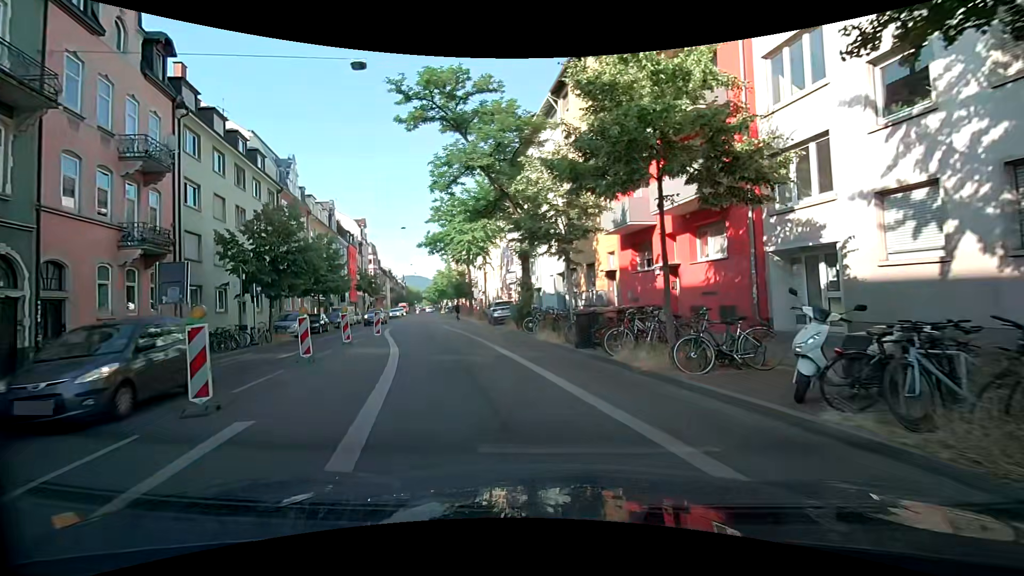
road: secondary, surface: asphalt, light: Day
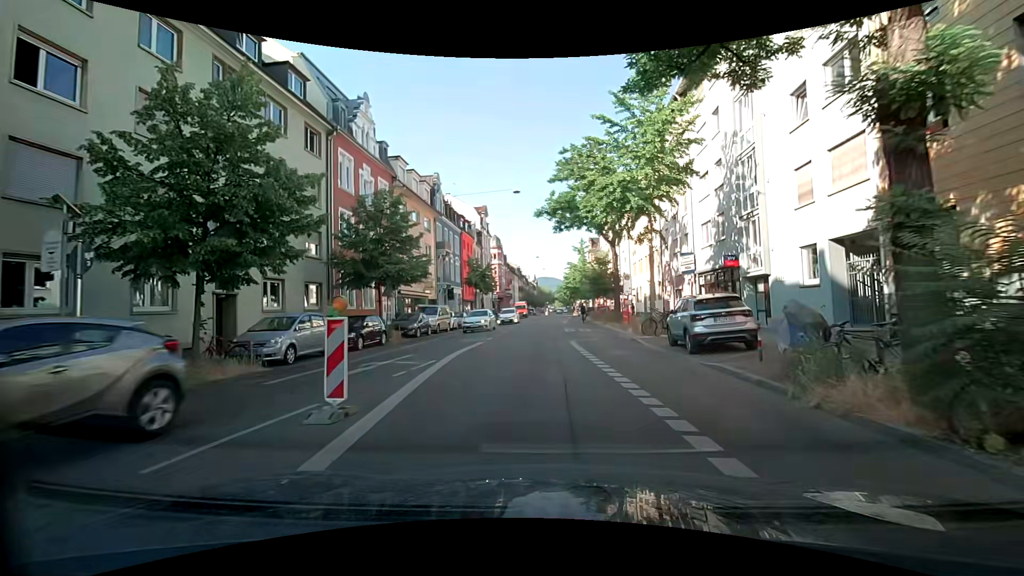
(-3.3, +17.4) m; -16°
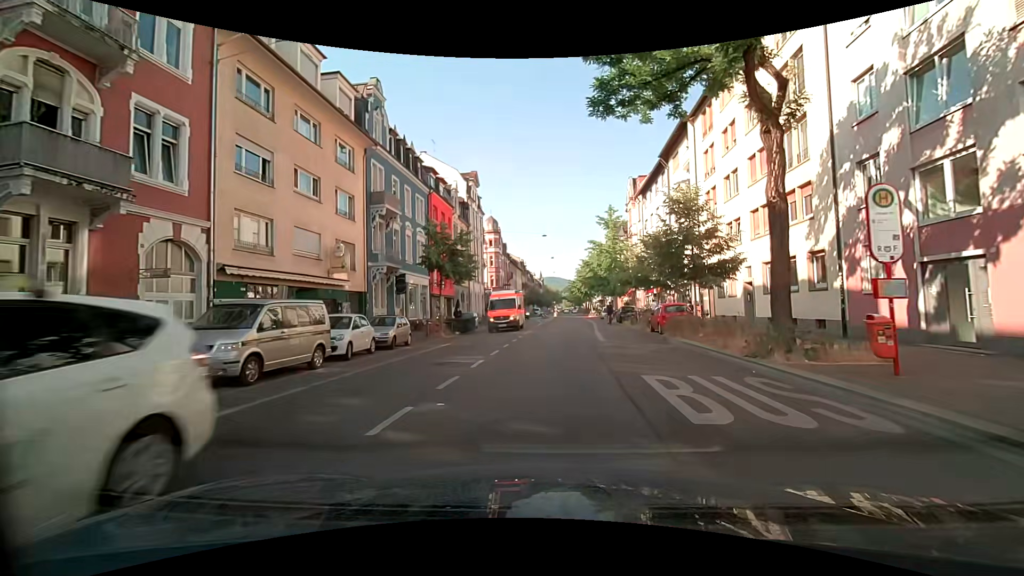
(-0.3, +23.0) m; 0°
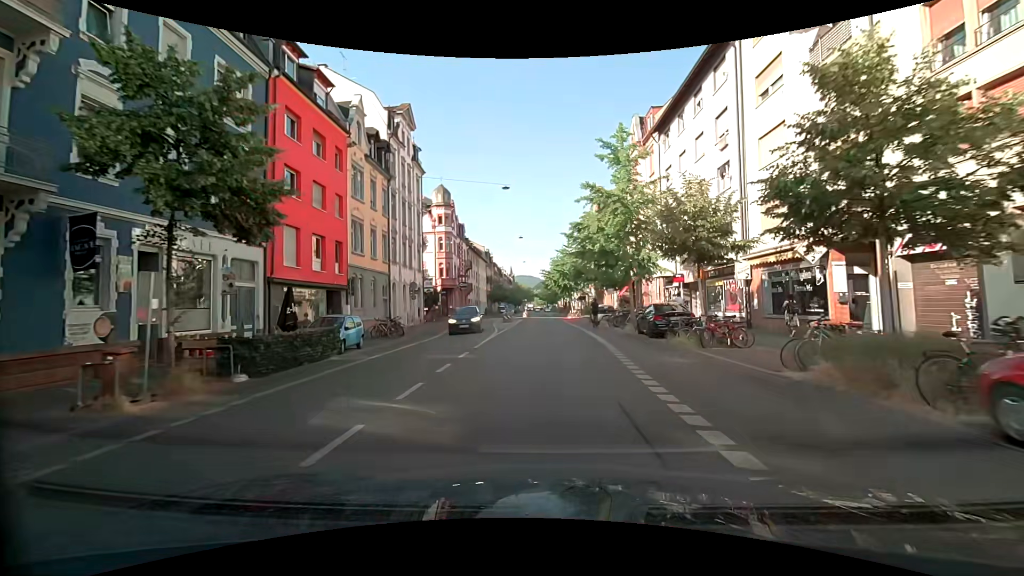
(+0.4, +21.9) m; +1°
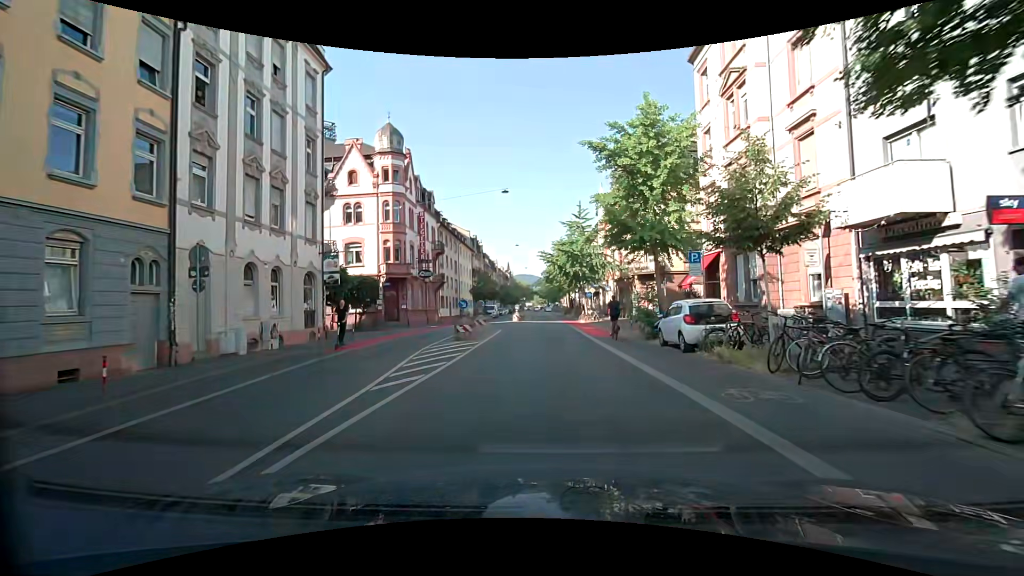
(+0.6, +23.2) m; 0°
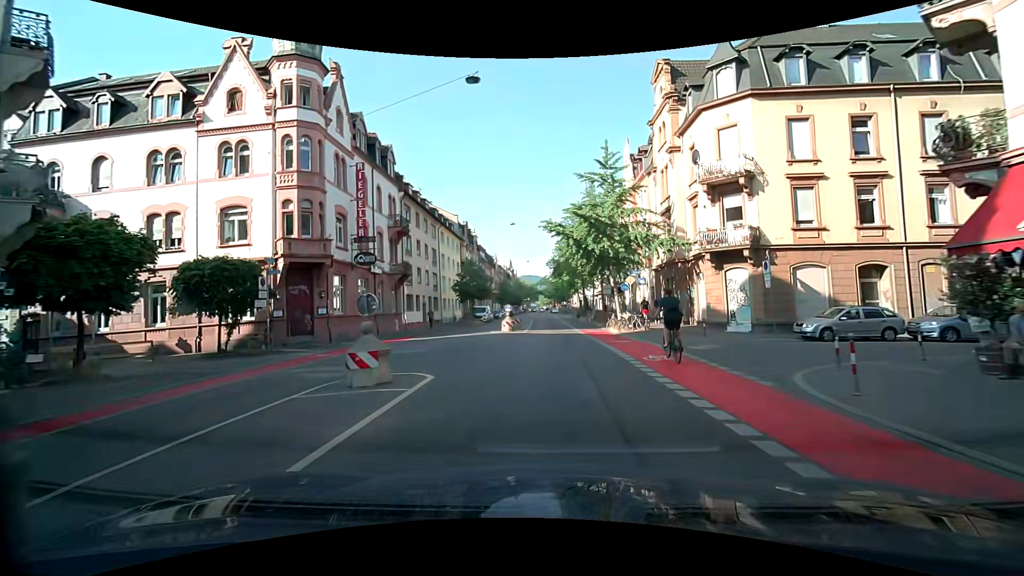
(+0.2, +17.9) m; +1°
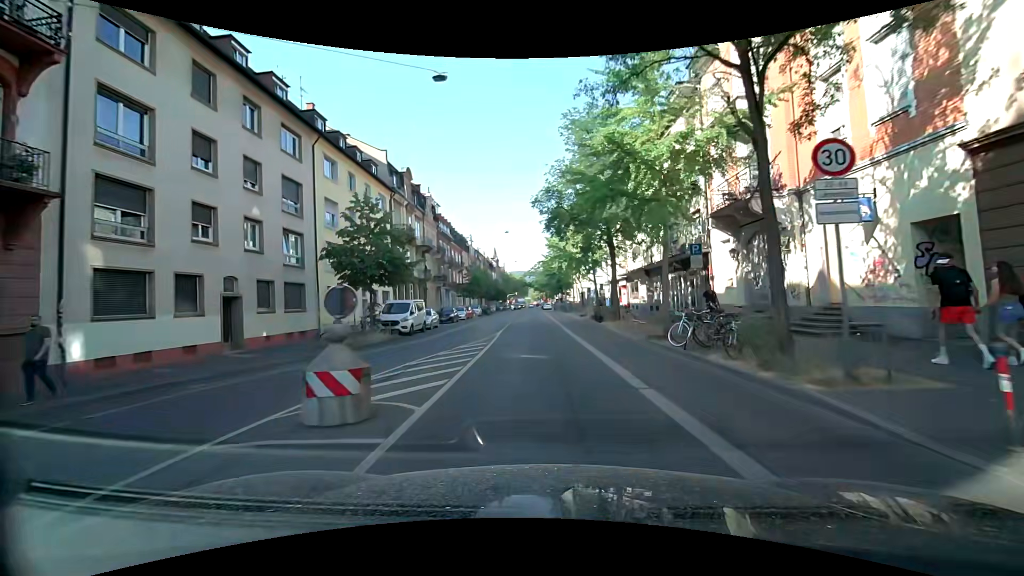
(+0.2, +30.5) m; +1°
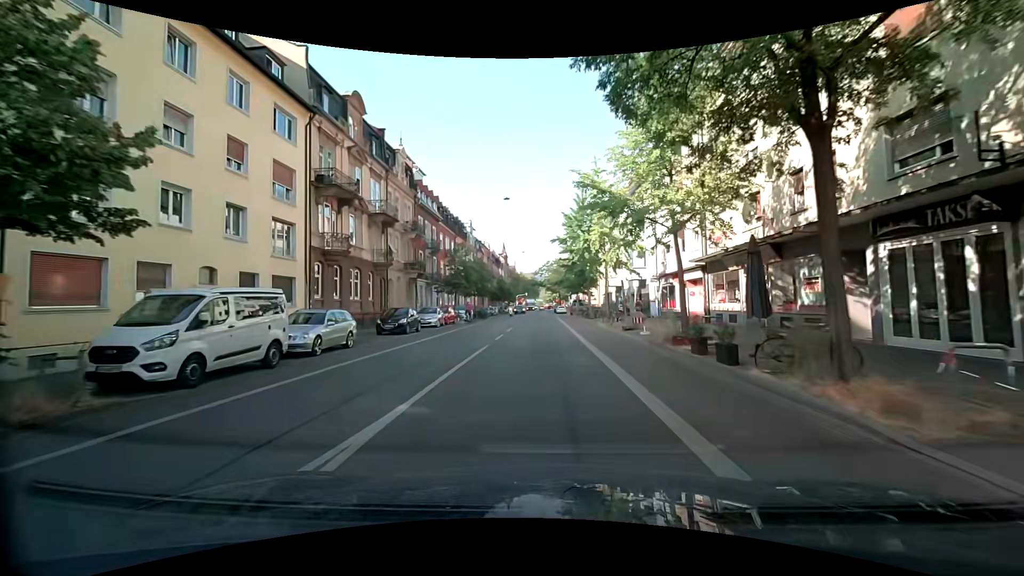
(-0.2, +18.7) m; -1°
(0, +10) (0, +20) (0, +30) (0, +40) (0, +50) (0, +60) (-1, +70) (-1, +80) (-1, +90) (-1, +100) m
